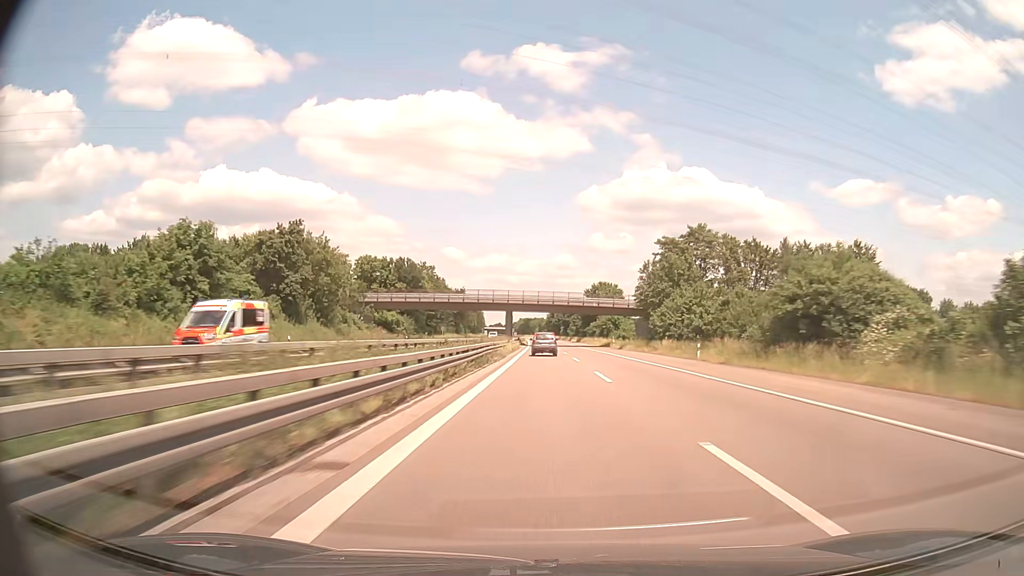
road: trunk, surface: asphalt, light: Day
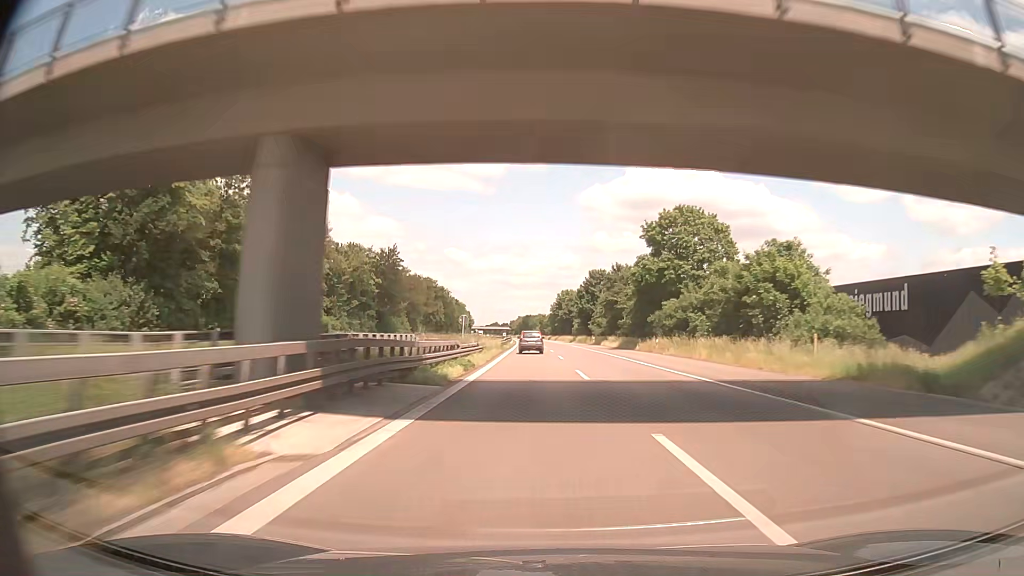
(0.0, +89.2) m; 0°
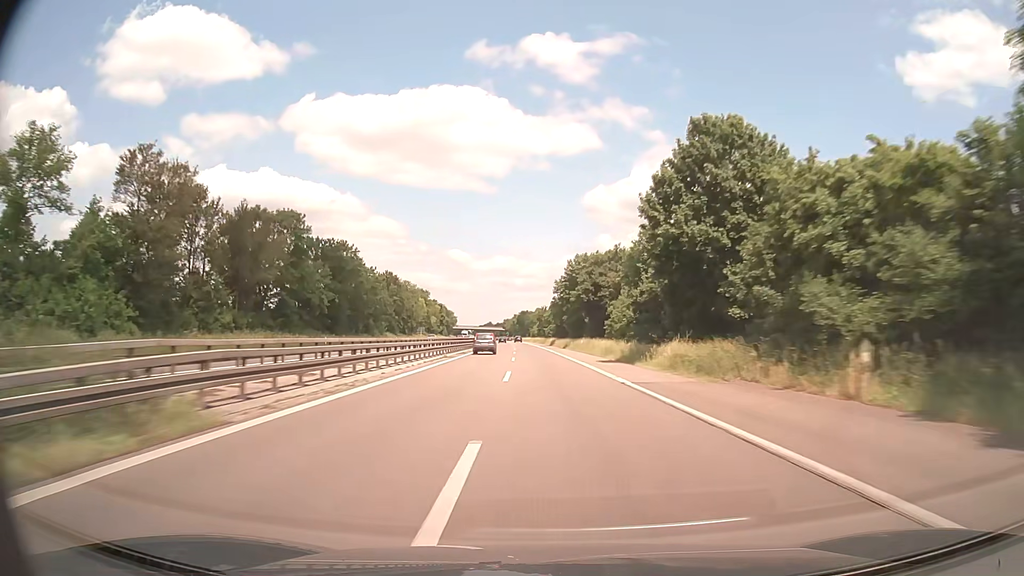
(+0.5, +90.3) m; 0°
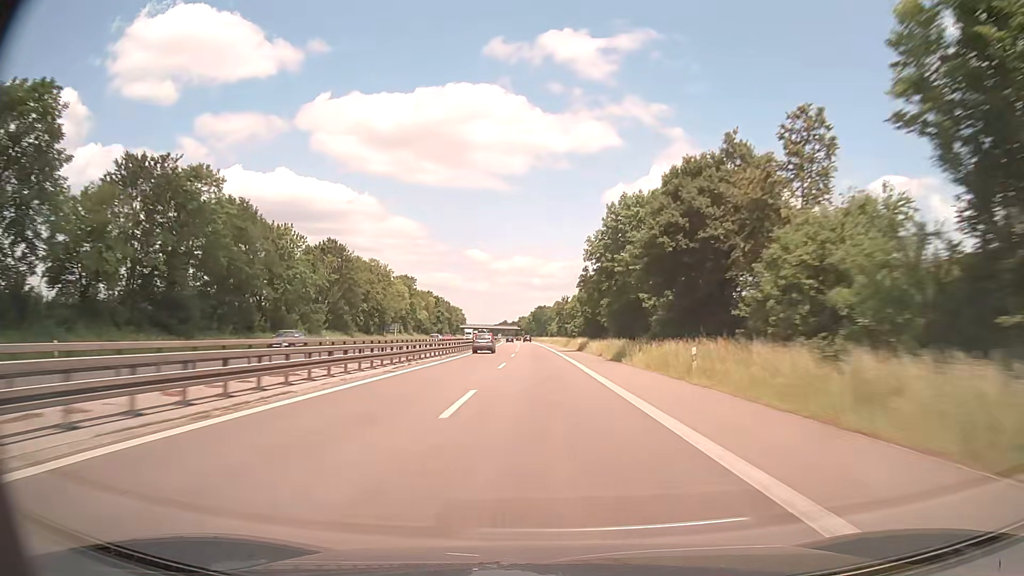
(-0.6, +45.5) m; -2°
(0, +10) (0, +20) (0, +30) (0, +40) (-1, +50) (-1, +60) (-1, +70) (-2, +80) (-2, +90) (-2, +100) m
